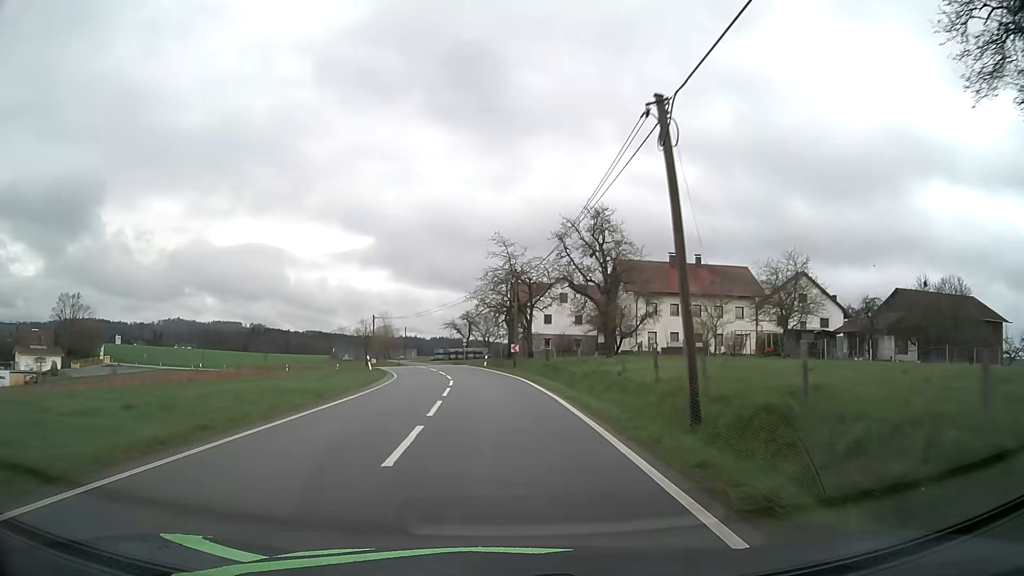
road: tertiary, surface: asphalt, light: Day
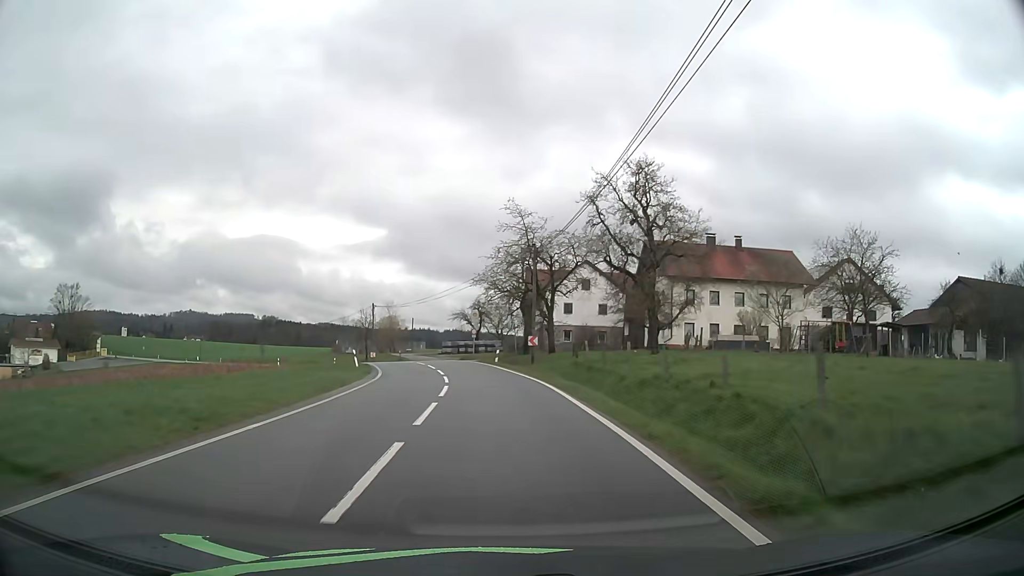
(-0.1, +8.7) m; -1°
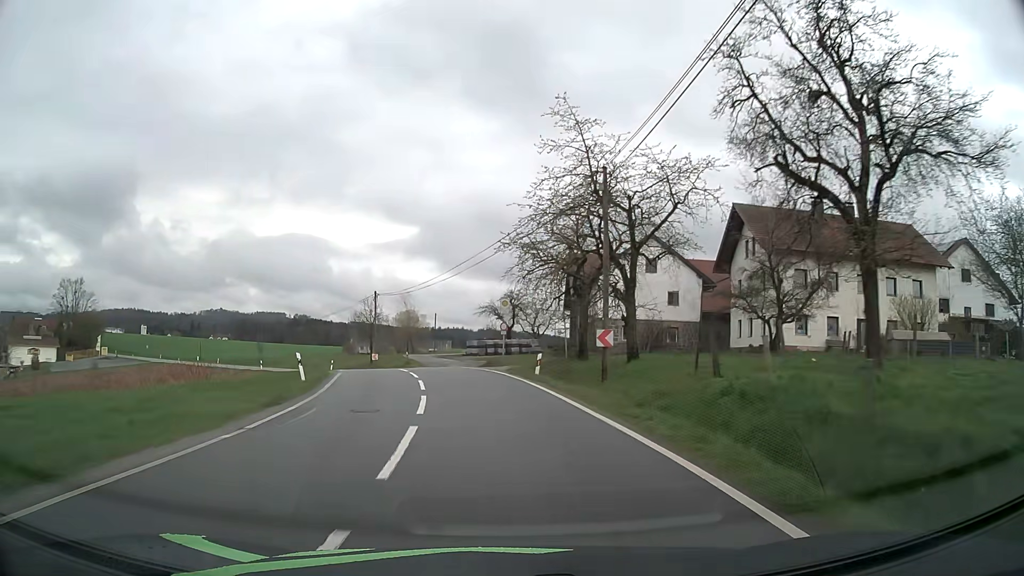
(-0.3, +16.5) m; -2°
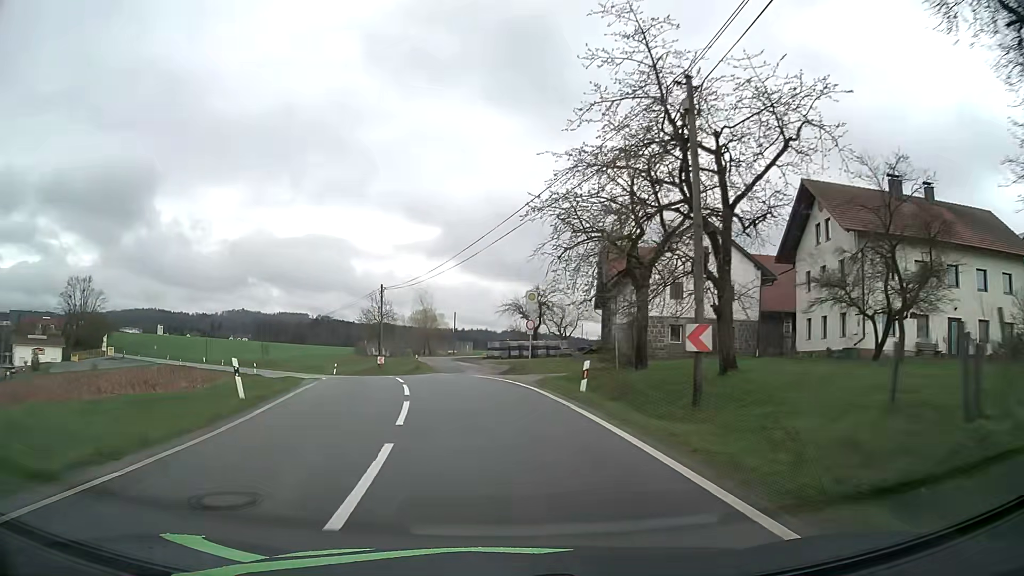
(-0.1, +7.8) m; -2°
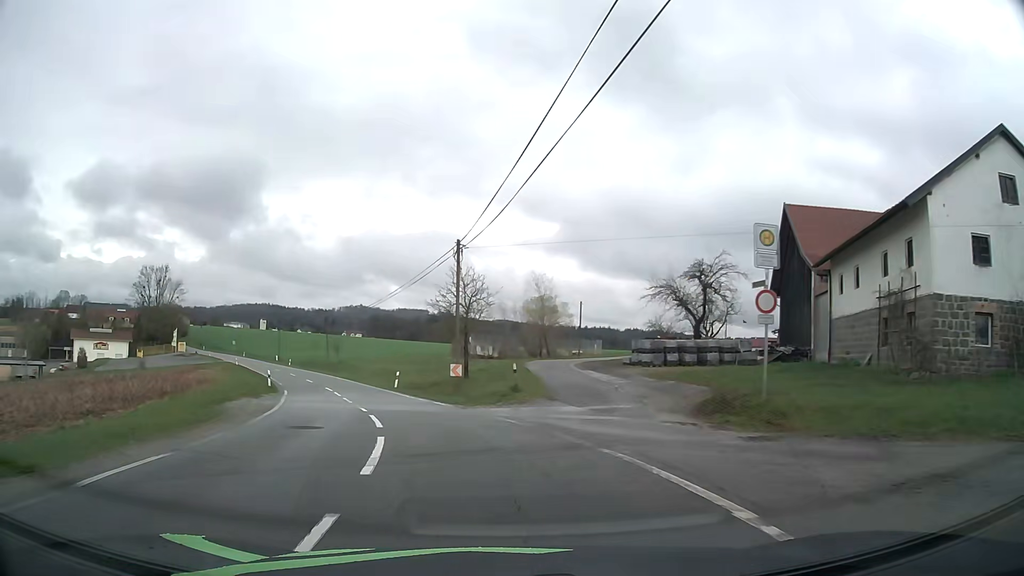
(-1.6, +21.6) m; -10°
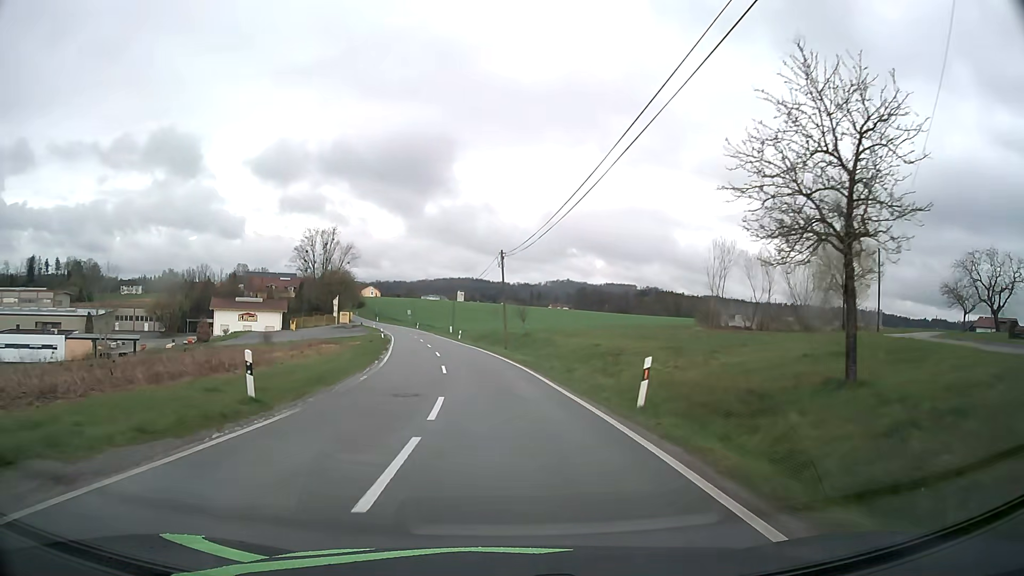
(-4.6, +26.0) m; -18°
